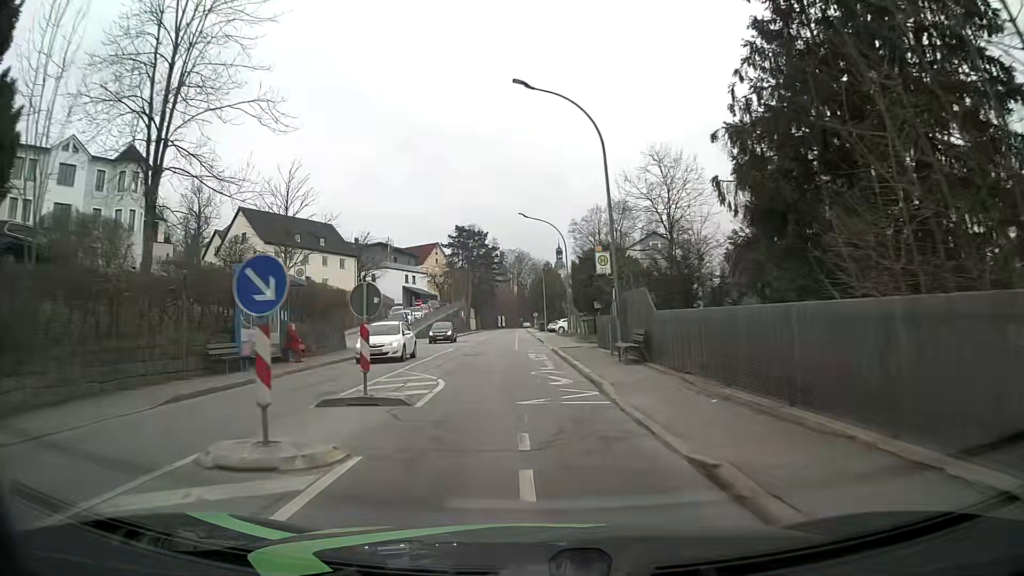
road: tertiary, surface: asphalt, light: Day
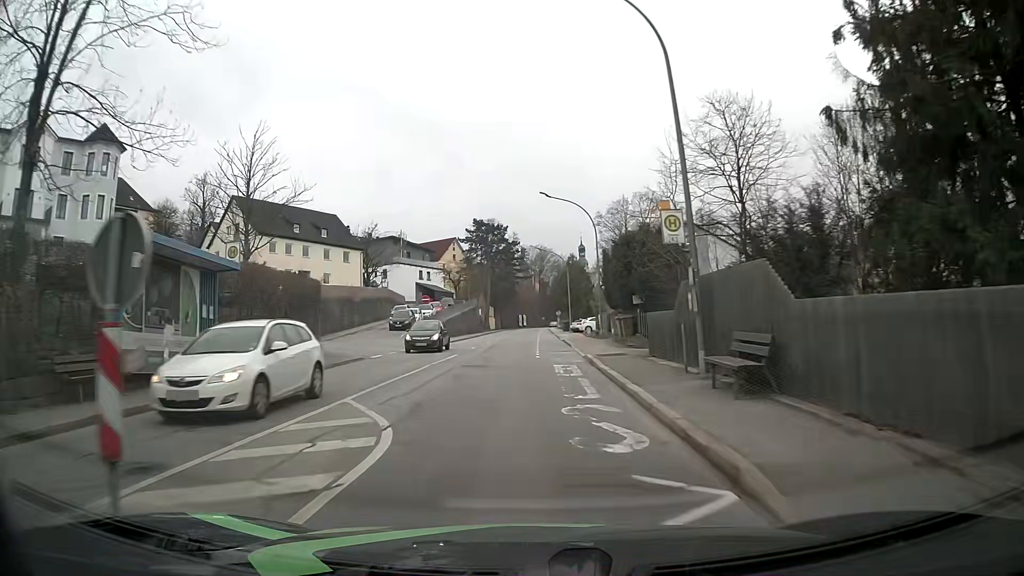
(-0.2, +7.6) m; -3°
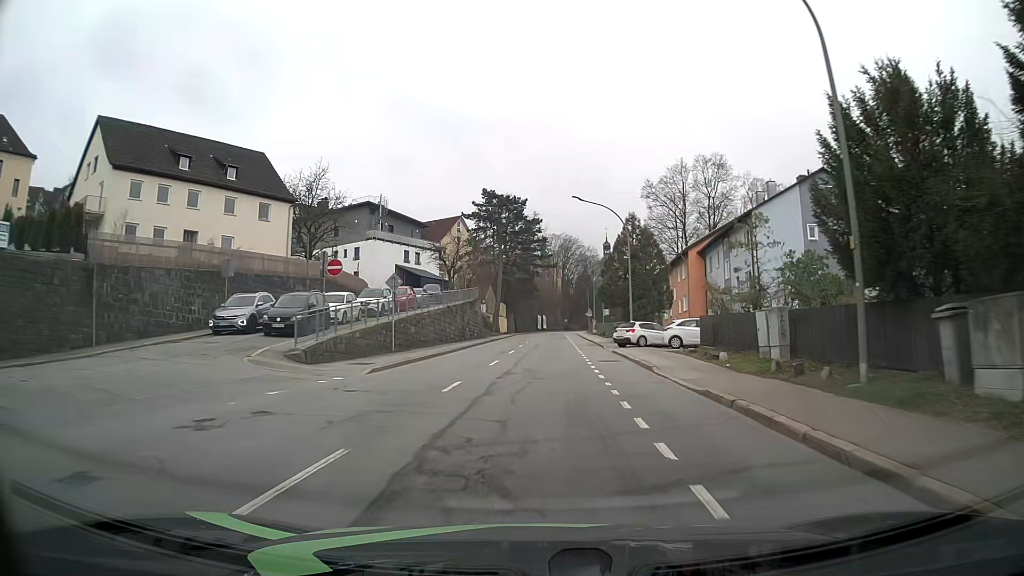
(-0.9, +30.1) m; -2°
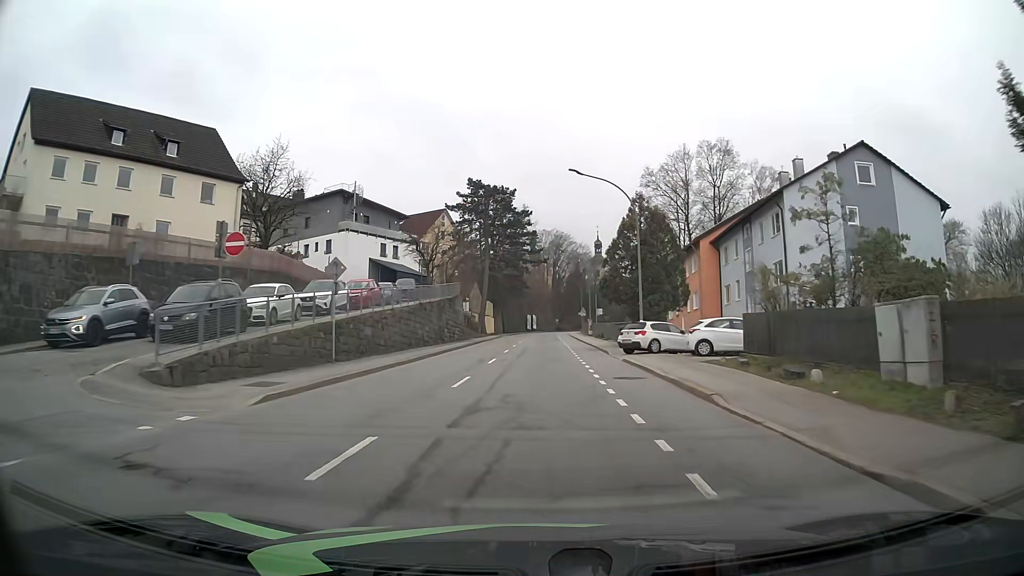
(+0.1, +7.5) m; +1°
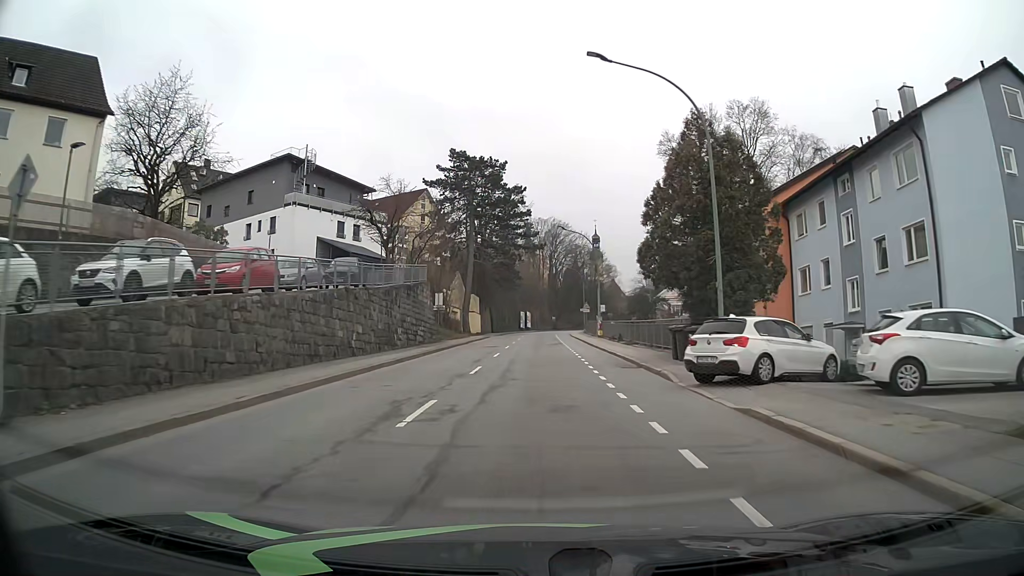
(+0.1, +15.1) m; +1°
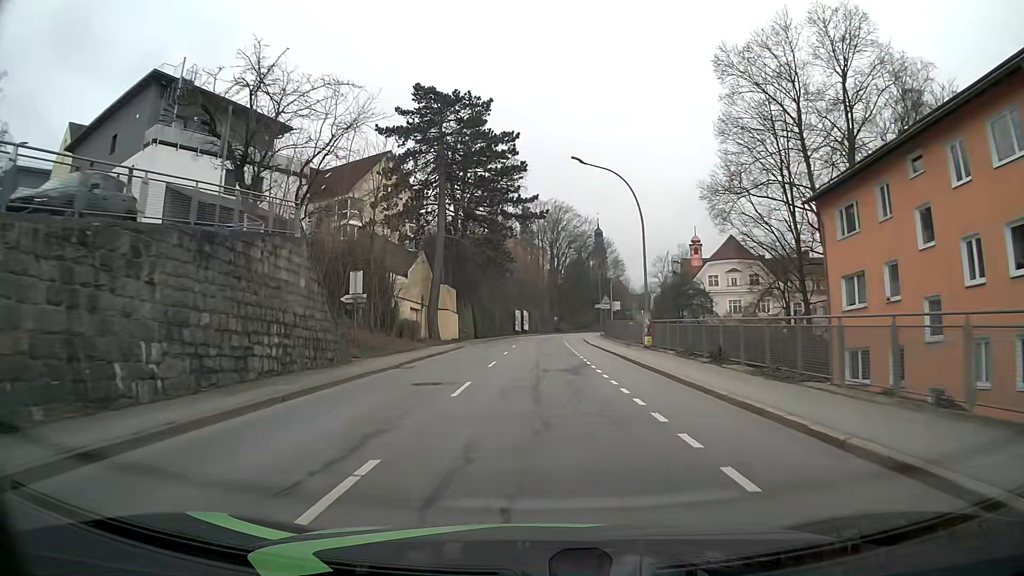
(0.0, +23.0) m; 0°
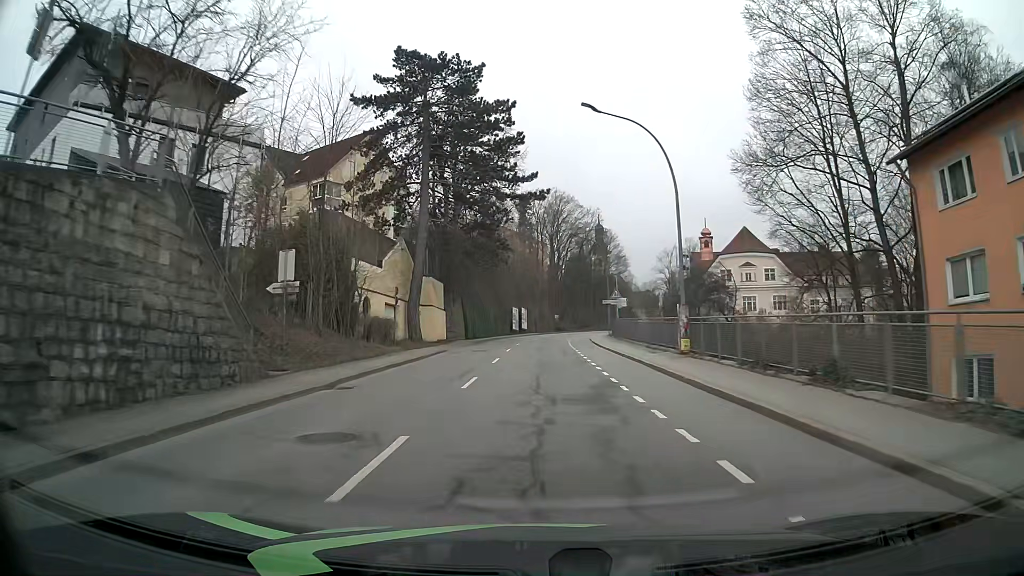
(0.0, +7.8) m; 0°
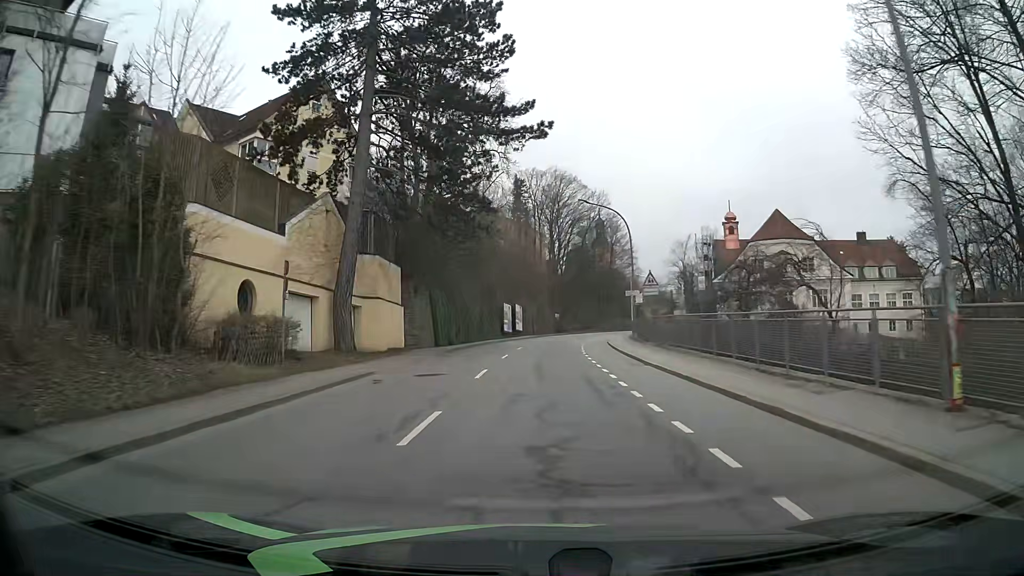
(0.0, +15.6) m; 0°
(0, +10) (0, +20) (+1, +30) (+1, +40) (+2, +50) (+4, +60) (+5, +70) (+7, +79) (+10, +89) (+12, +99) m
